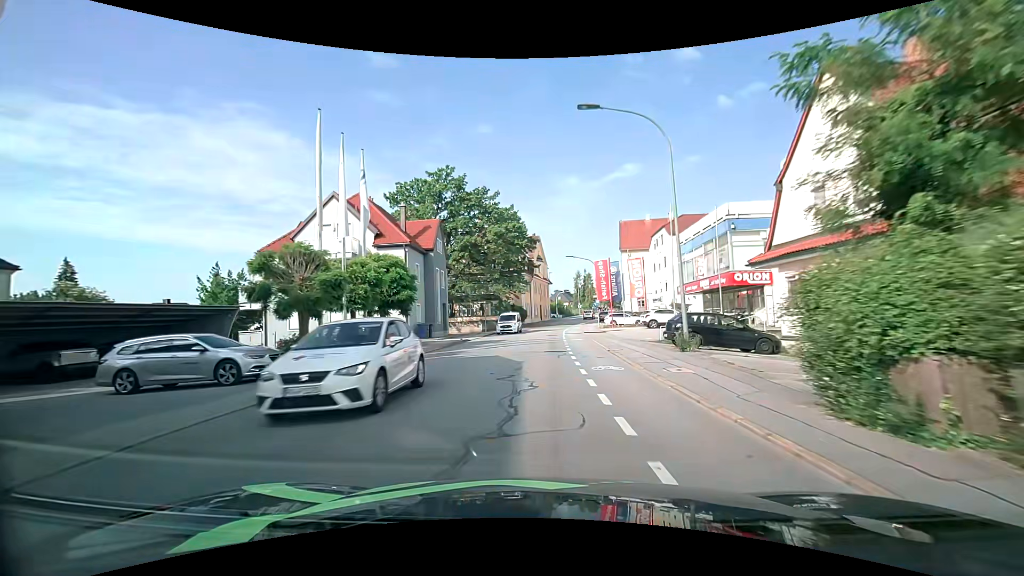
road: tertiary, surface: asphalt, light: Day
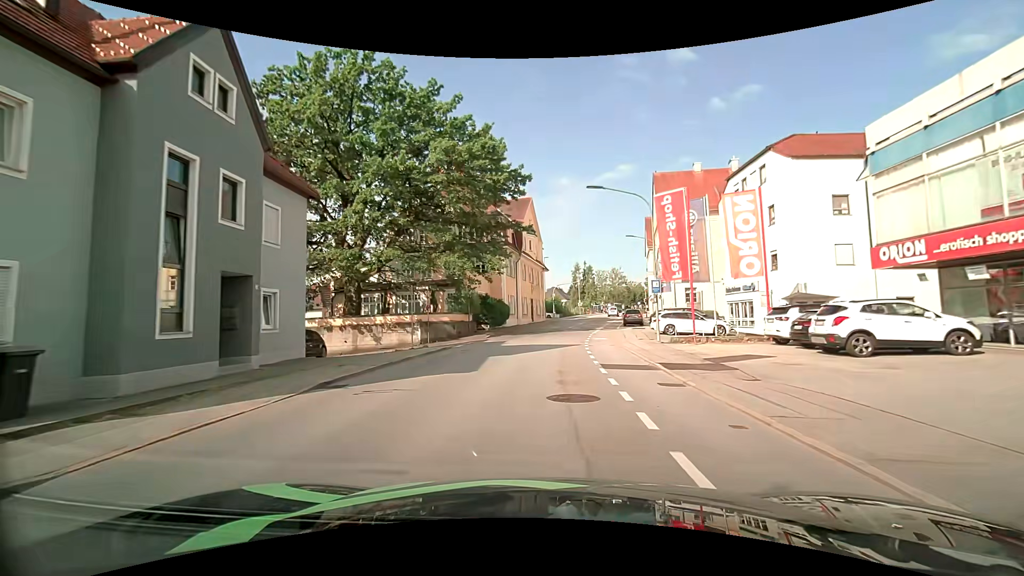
(+0.2, +28.2) m; +1°
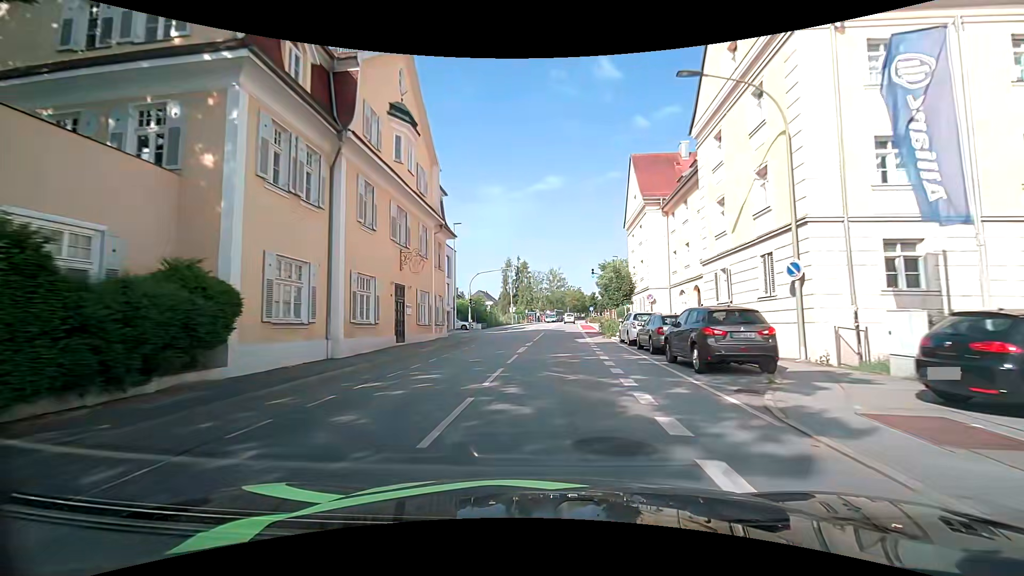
(+2.2, +35.4) m; +7°
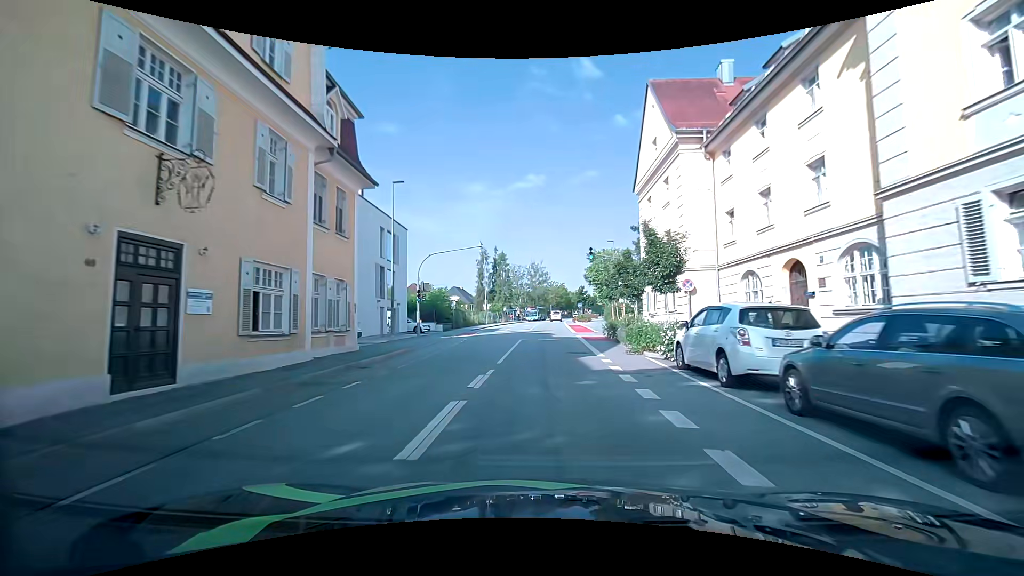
(+0.5, +14.0) m; +3°
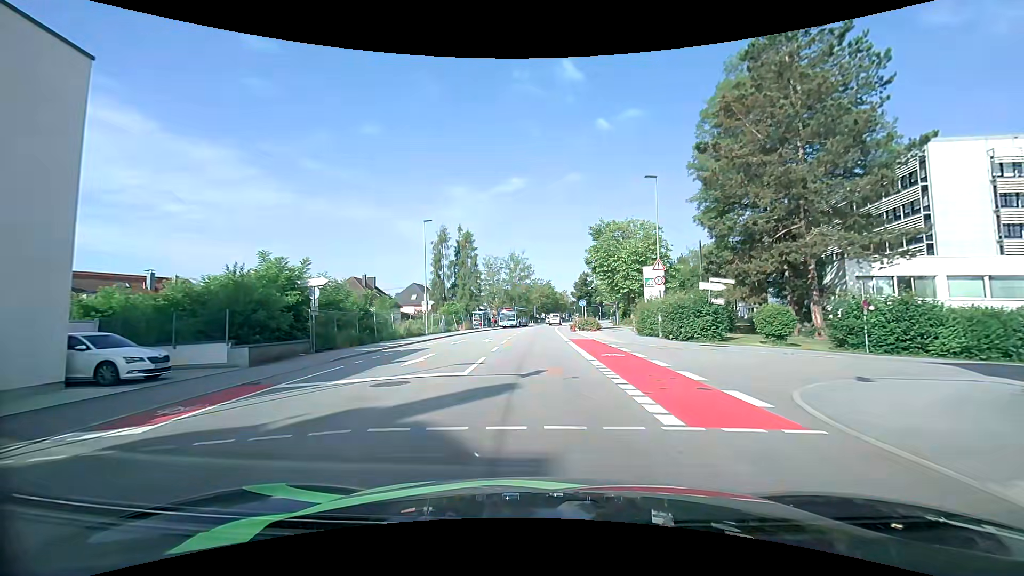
(+1.0, +30.1) m; +3°
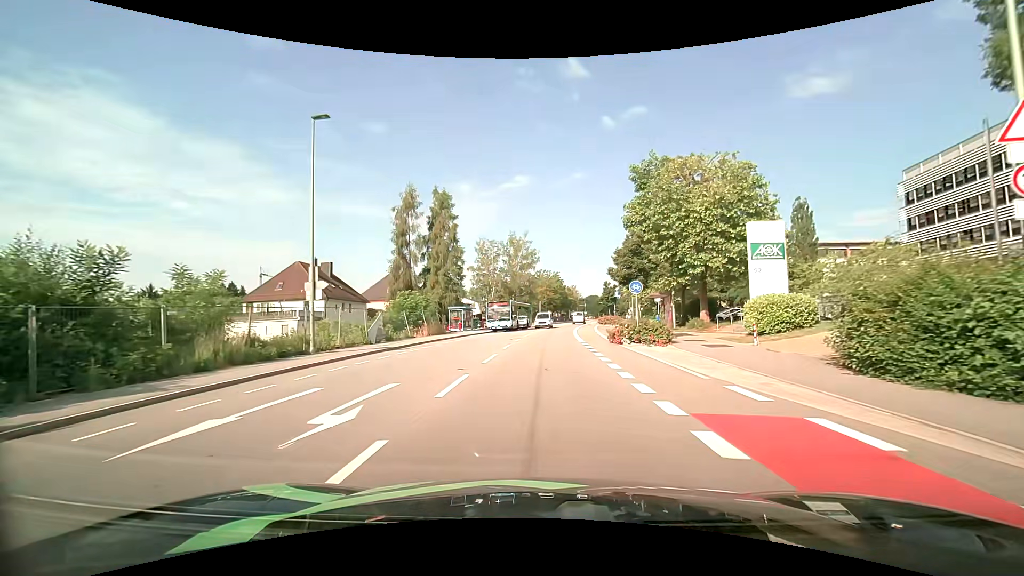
(-0.4, +23.3) m; -1°
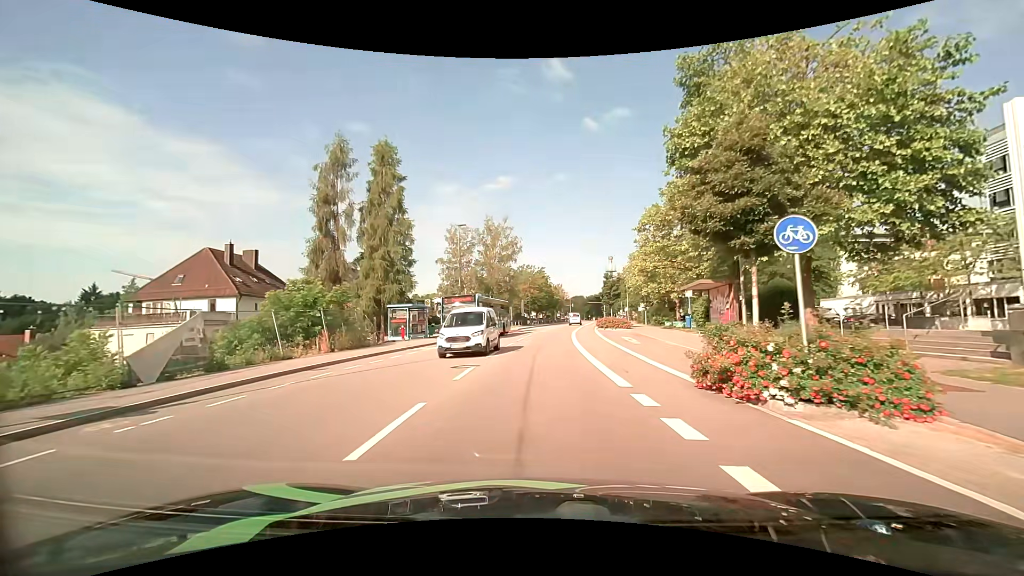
(+0.1, +15.4) m; +2°
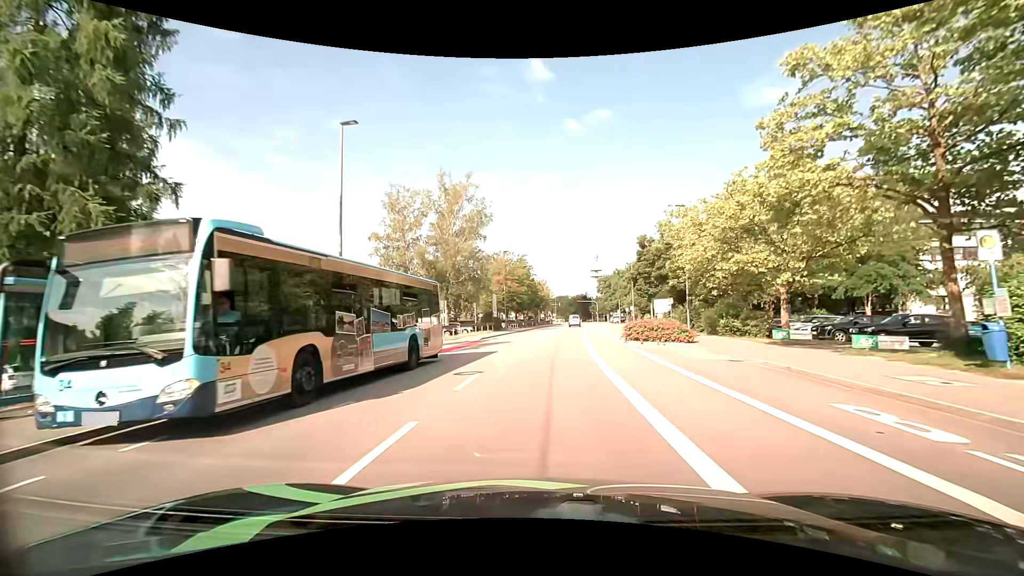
(+0.2, +25.0) m; +2°
(0, +10) (+1, +20) (+1, +30) (+2, +40) (+3, +50) (+4, +60) (+5, +70) (+6, +80) (+7, +90) (+8, +100) m
